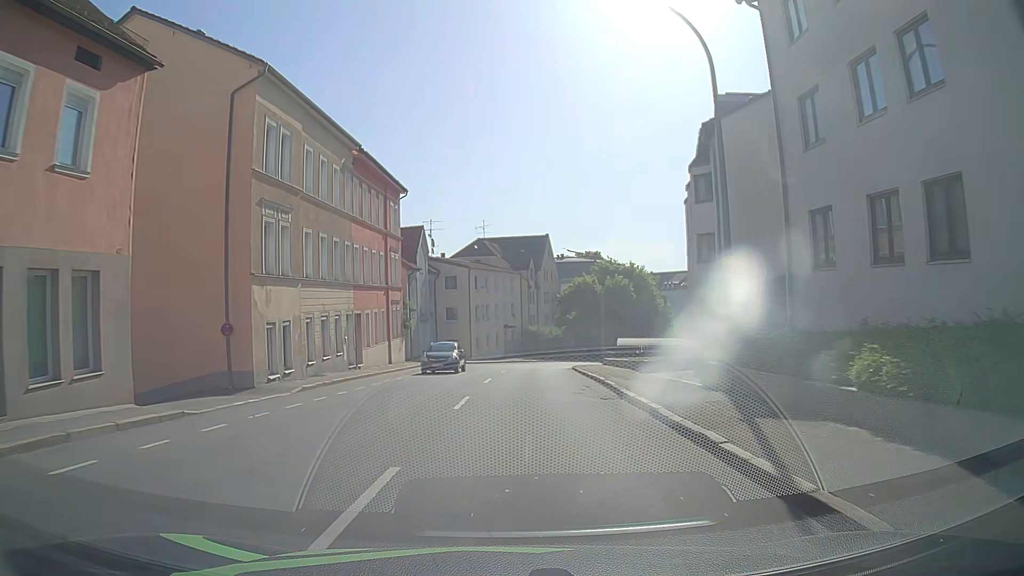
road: tertiary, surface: asphalt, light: Day
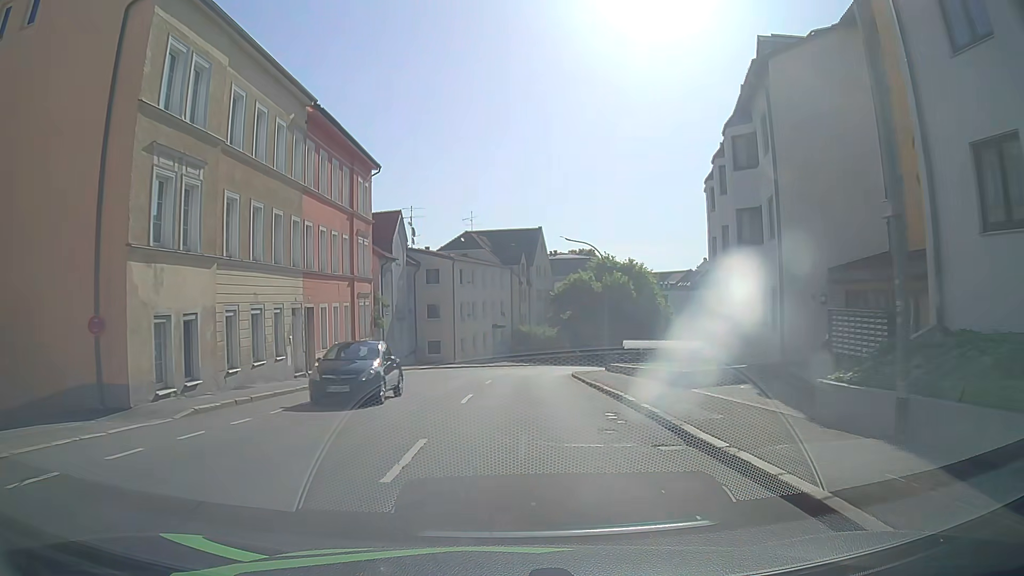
(0.0, +6.7) m; +1°
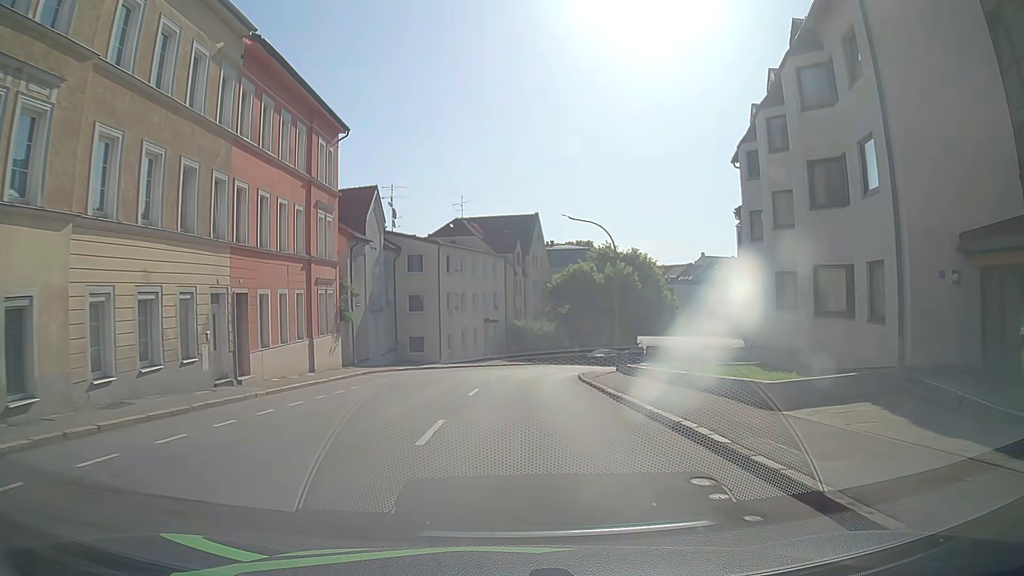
(0.0, +6.6) m; 0°
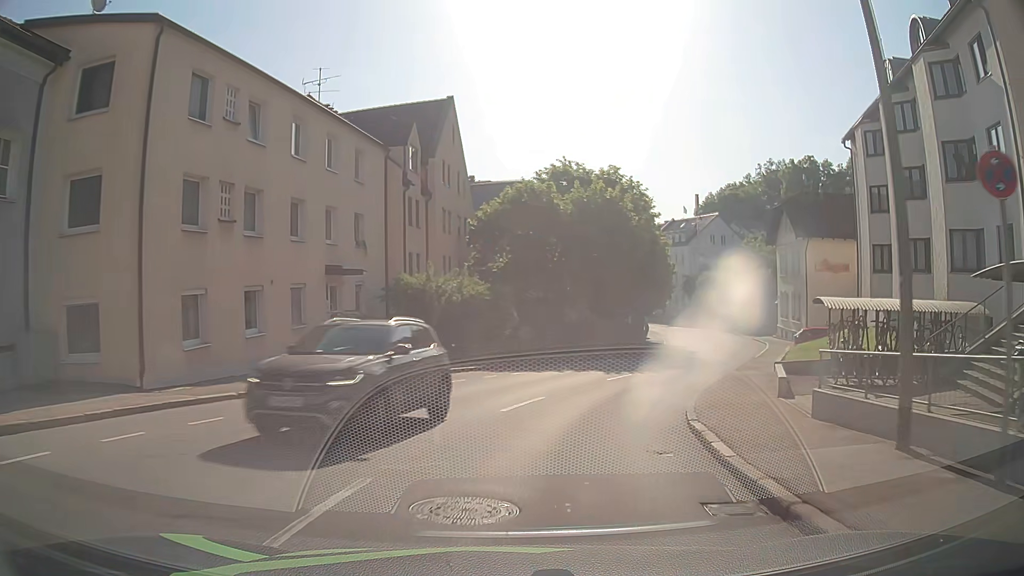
(+1.1, +32.2) m; +7°
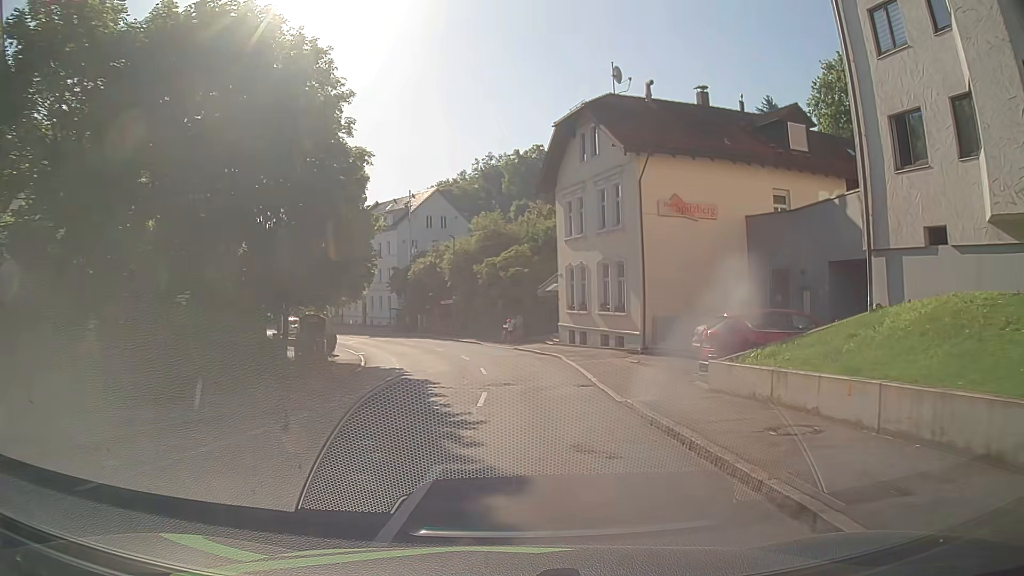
(+5.8, +25.0) m; +25°
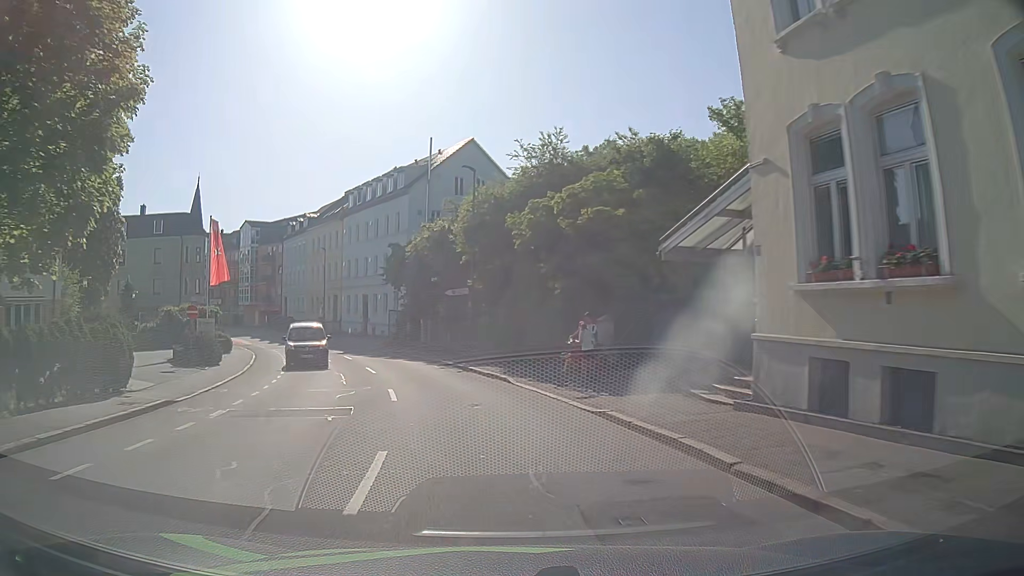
(+0.2, +26.1) m; -5°
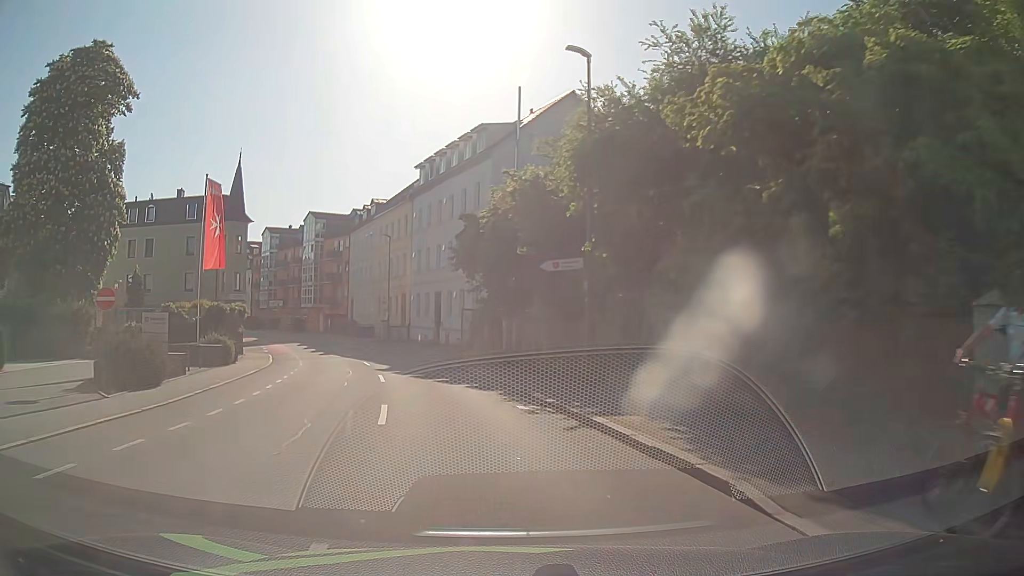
(-0.8, +12.8) m; -8°
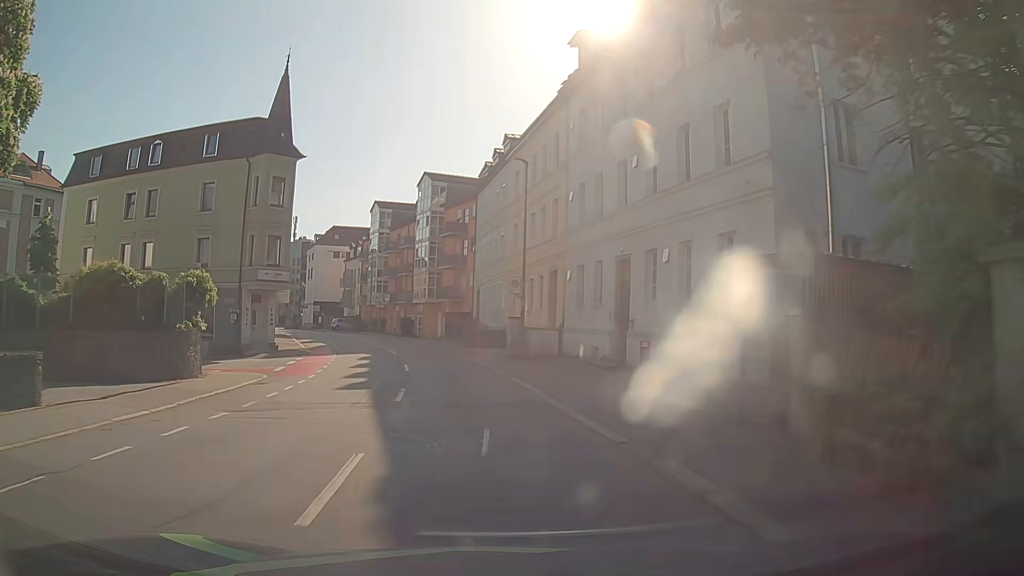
(-2.8, +23.7) m; -13°
